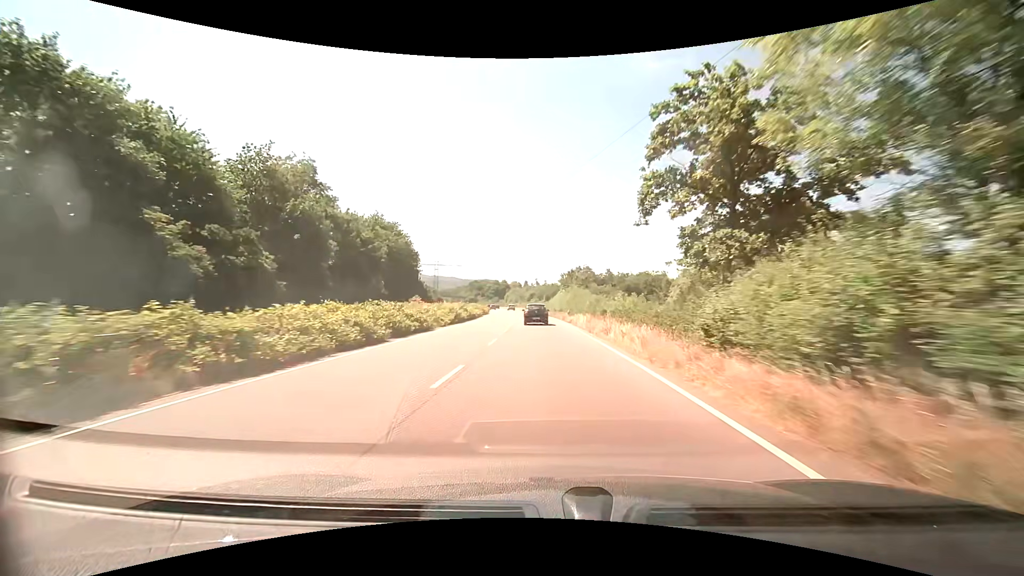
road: trunk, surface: asphalt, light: Day
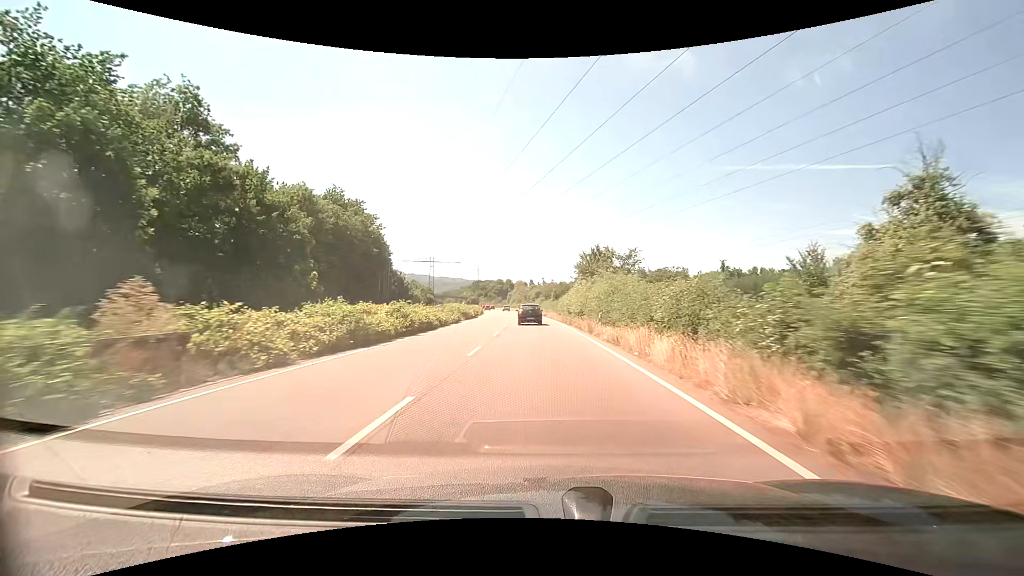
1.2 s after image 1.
(-0.2, +21.9) m; -1°
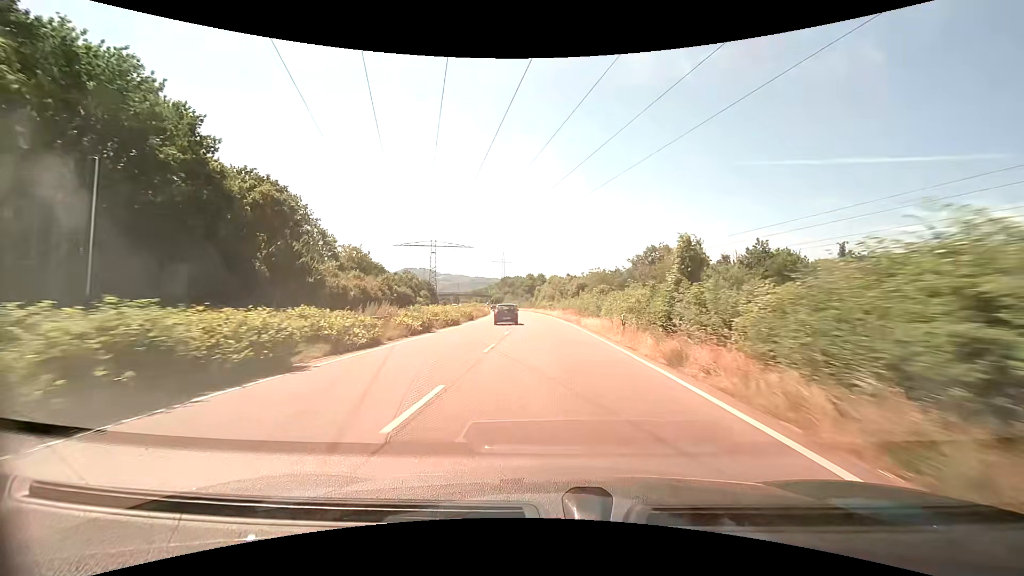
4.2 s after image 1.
(-2.0, +53.1) m; -4°
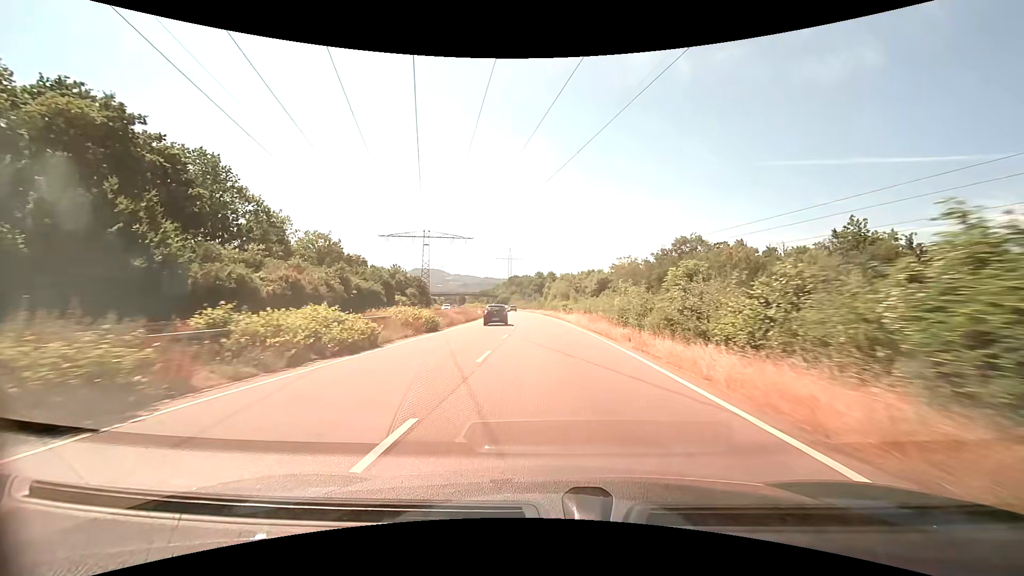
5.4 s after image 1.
(-0.2, +20.4) m; -1°
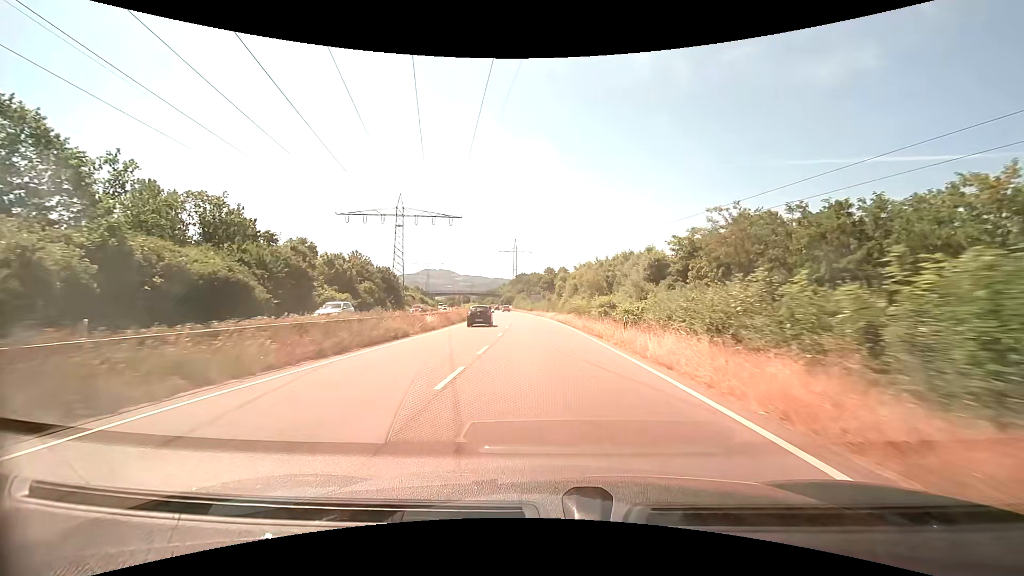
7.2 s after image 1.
(-0.3, +31.0) m; -1°
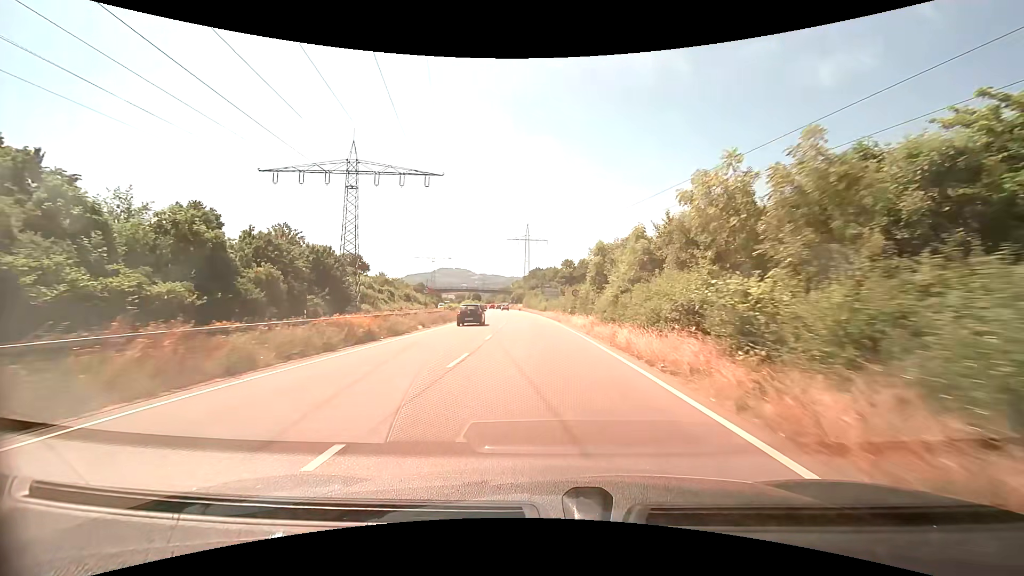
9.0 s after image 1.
(-0.5, +30.2) m; -2°
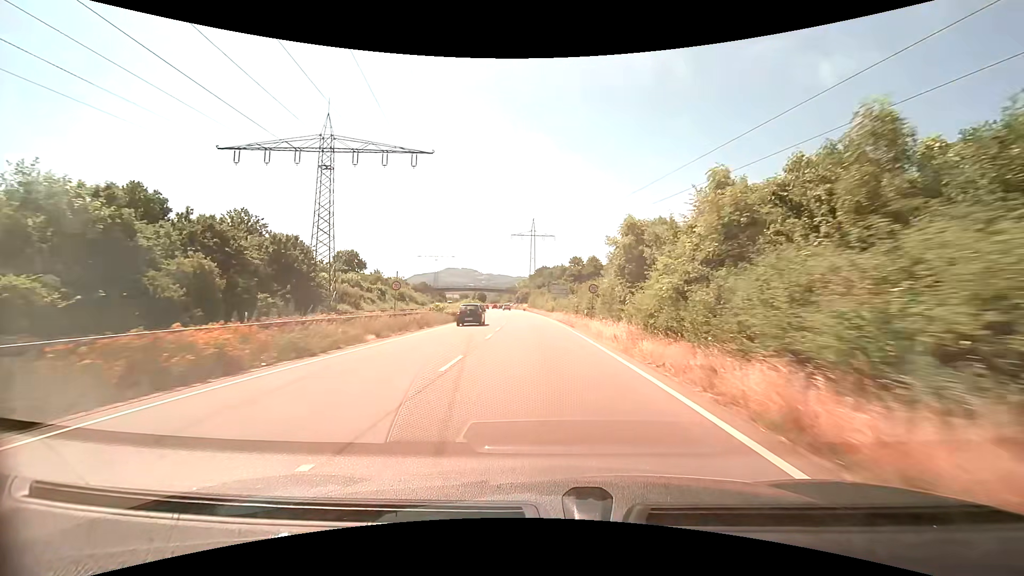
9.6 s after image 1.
(0.0, +9.6) m; -1°
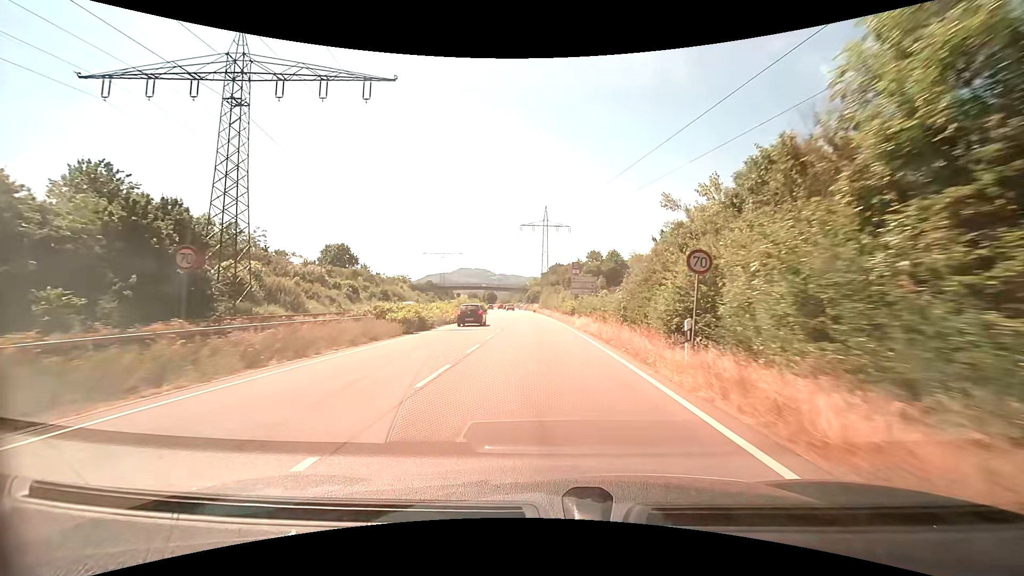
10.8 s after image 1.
(-0.2, +18.6) m; -1°
(0, +10) (0, +20) (-1, +30) (-1, +40) (-2, +50) (-2, +60) (-3, +70) (-4, +80) (-5, +90) (-6, +100) m
